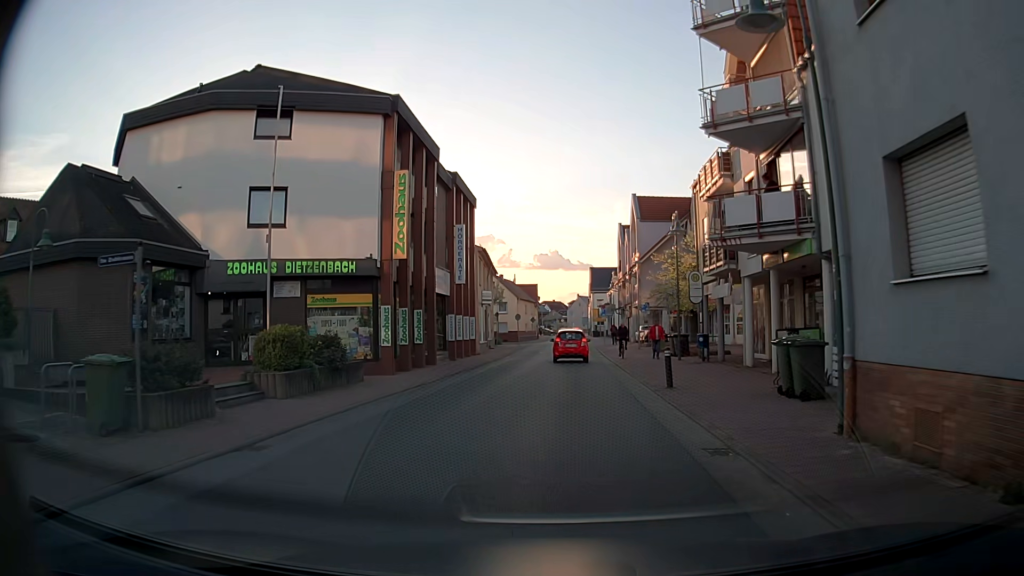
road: unclassified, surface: asphalt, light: Day
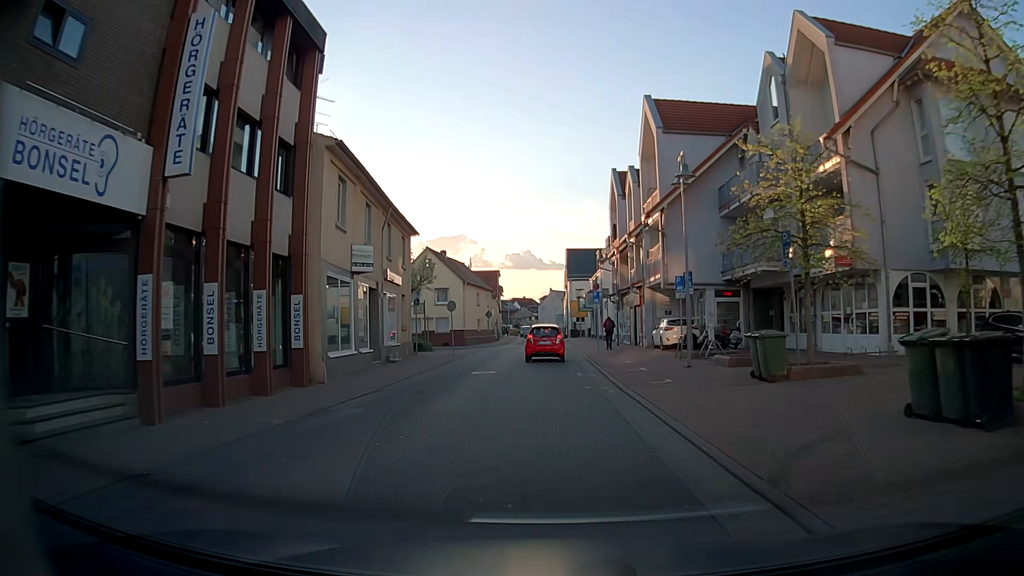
(+0.7, +25.1) m; +2°
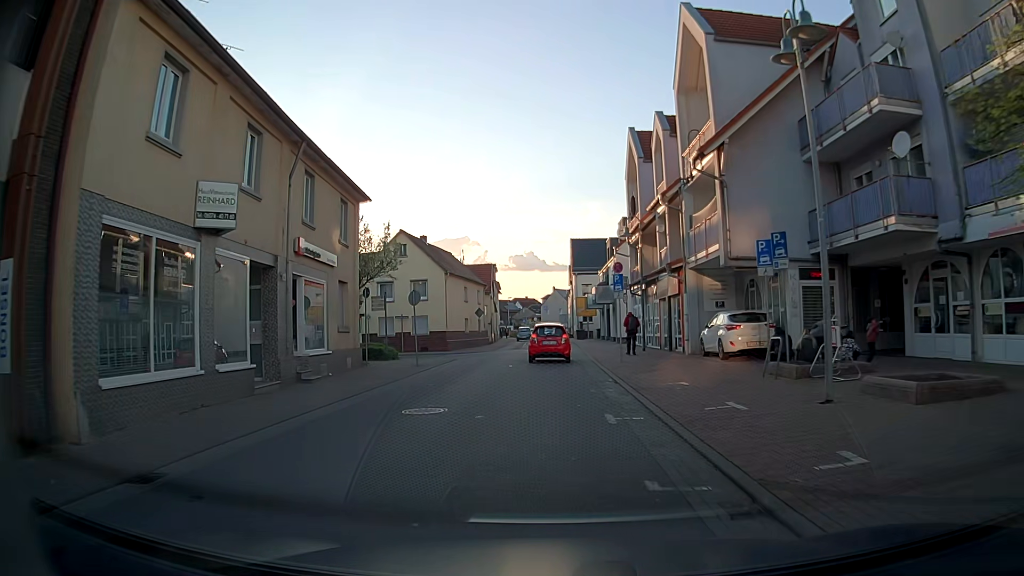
(+0.1, +10.6) m; 0°
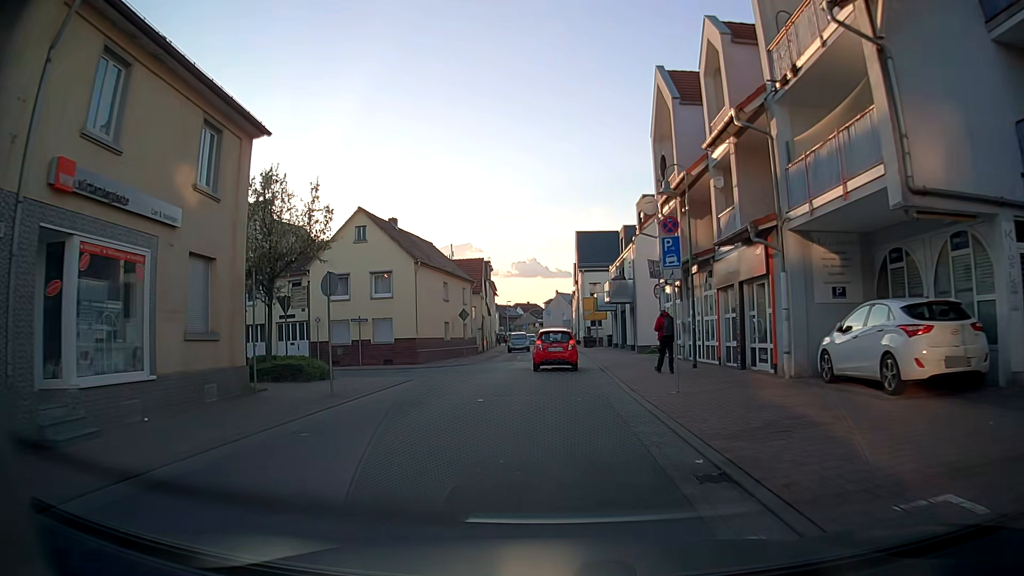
(+0.1, +10.5) m; 0°
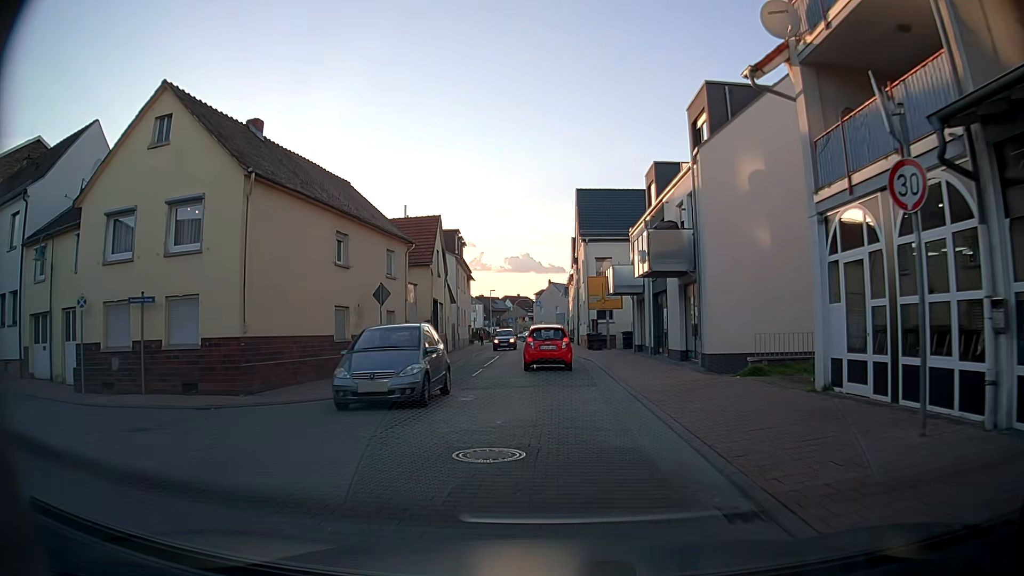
(+0.1, +19.0) m; +1°
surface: paving_stones
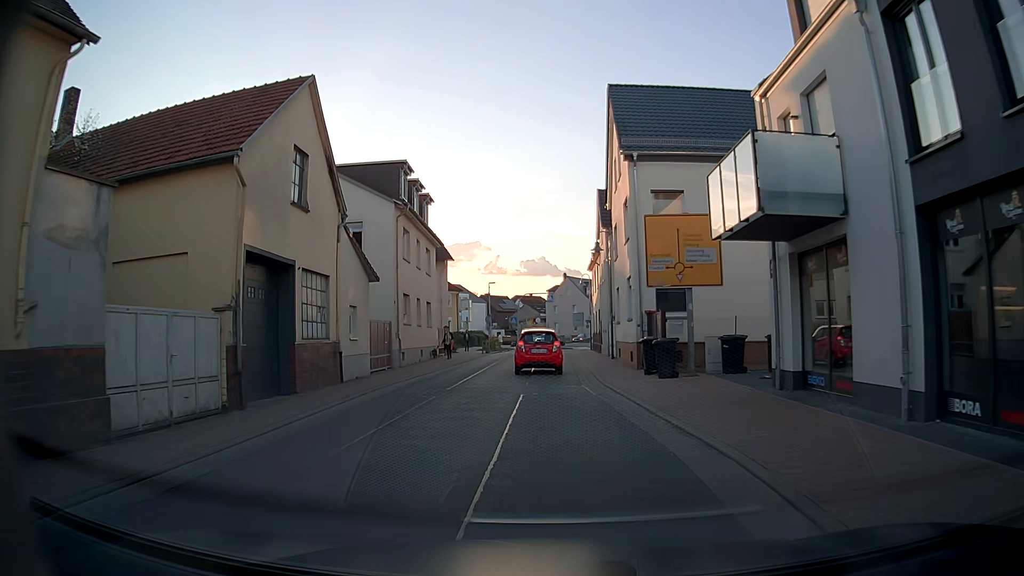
(0.0, +22.5) m; -1°
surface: asphalt
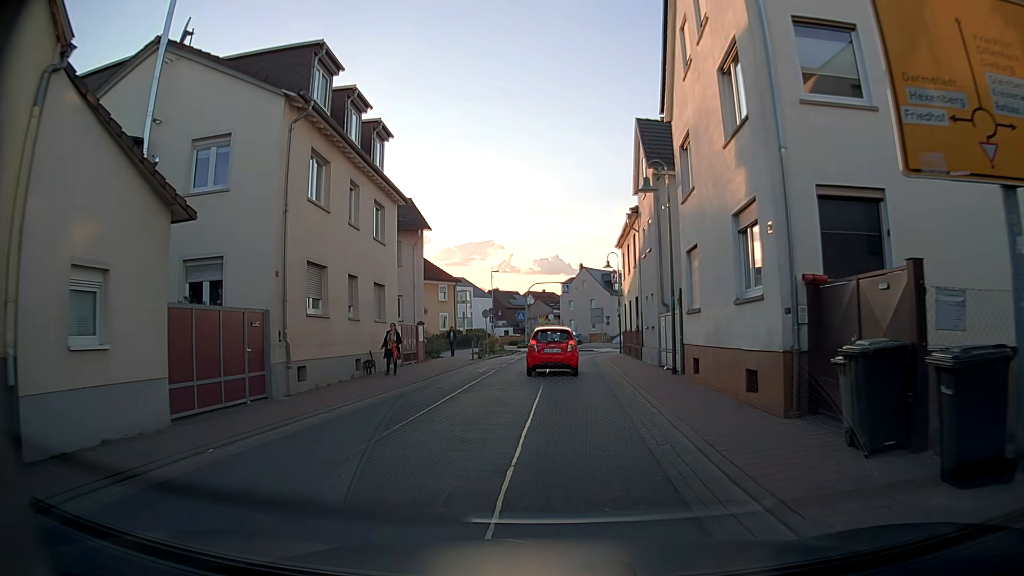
(-0.2, +13.5) m; -1°
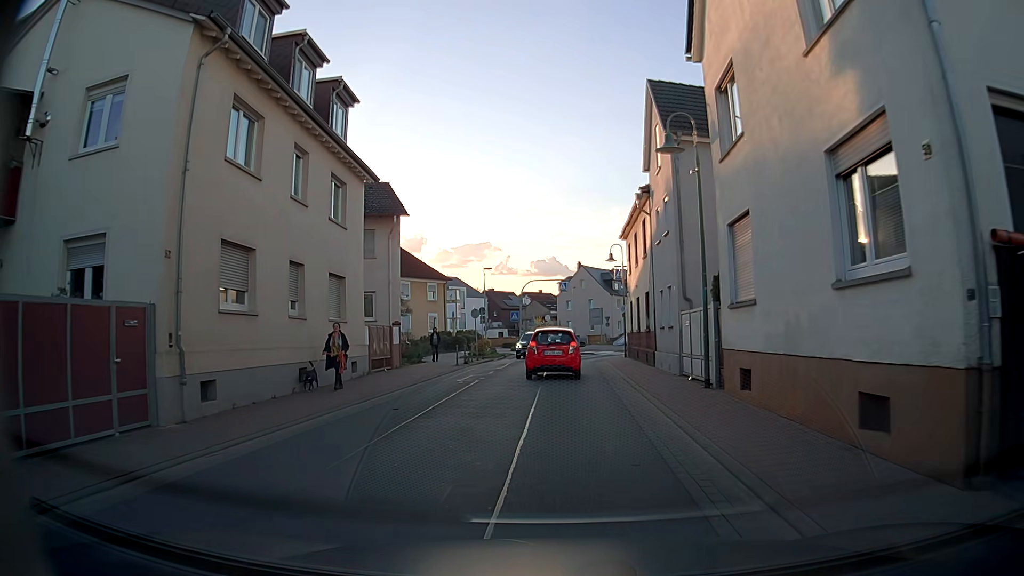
(-0.1, +4.6) m; -2°
(0, +10) (+1, +20) (+1, +30) (+2, +40) (+5, +49) (+12, +57) (+20, +62) (+25, +70) (+22, +80) (+13, +83) m
